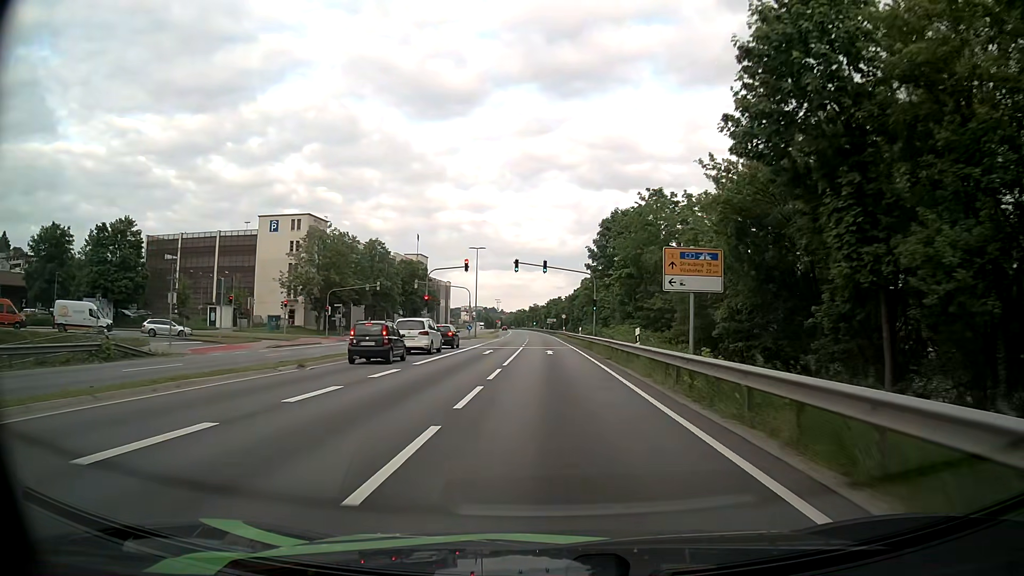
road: primary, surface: asphalt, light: Day
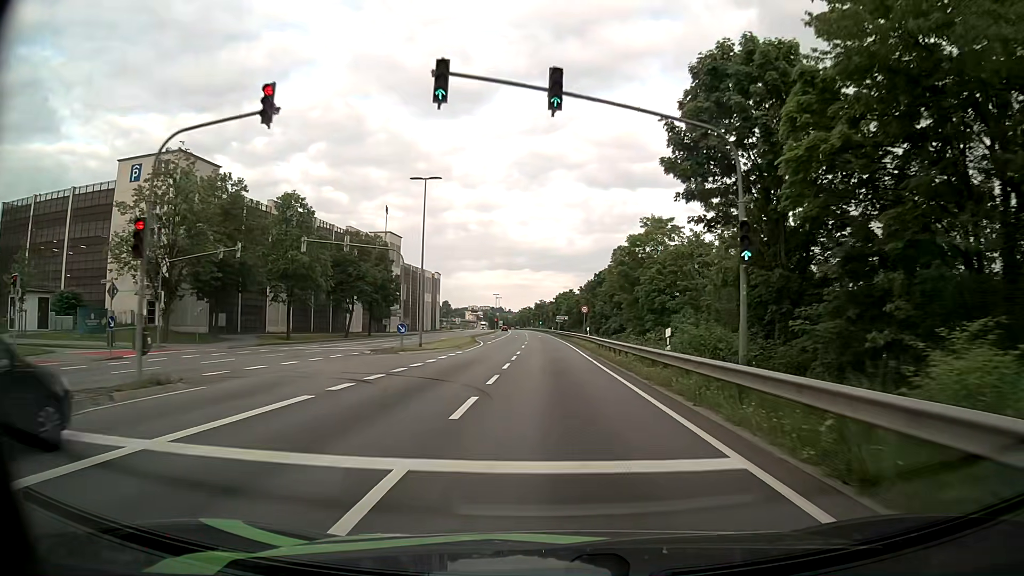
(-0.3, +36.7) m; -1°
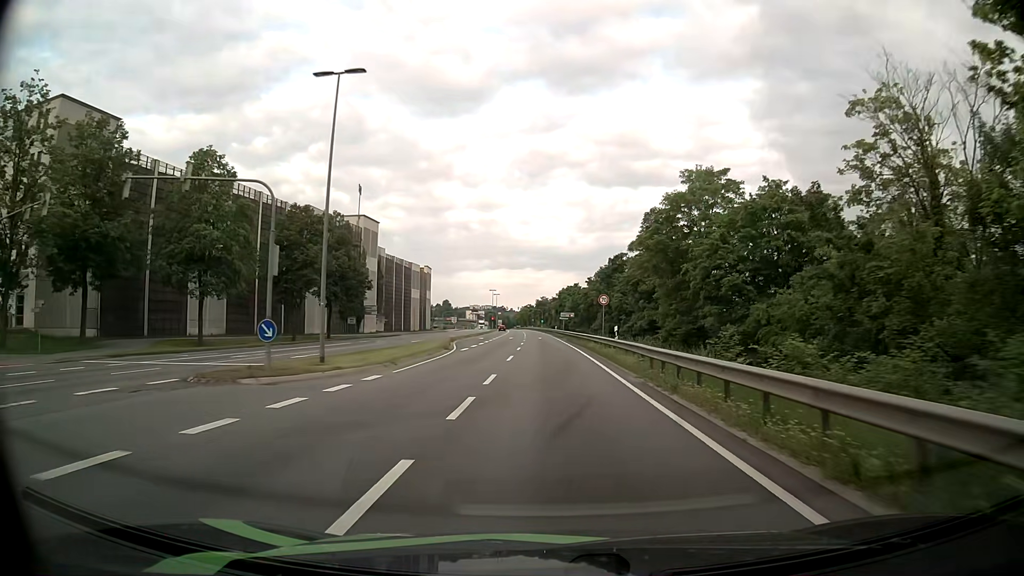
(0.0, +18.1) m; 0°
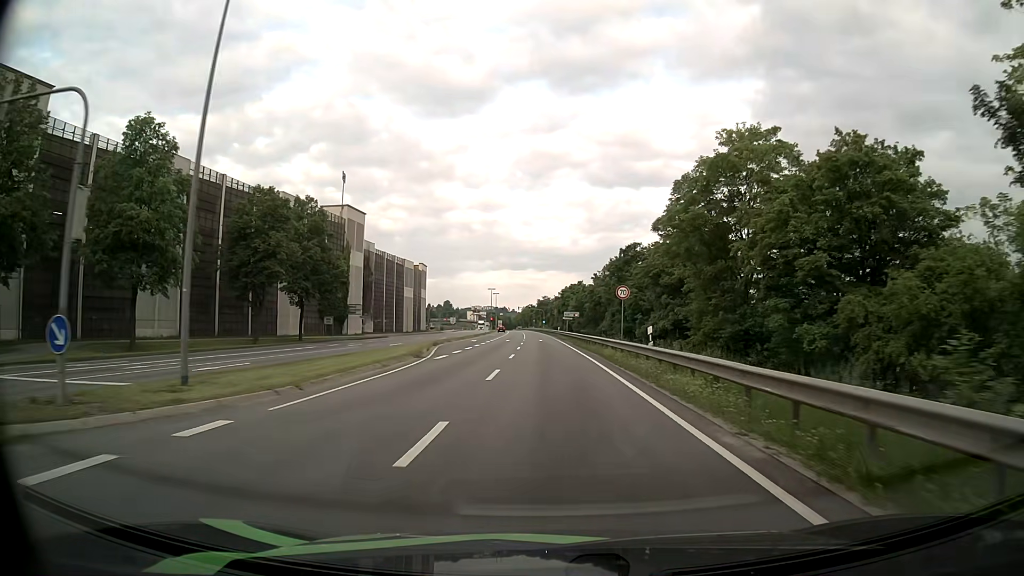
(0.0, +9.2) m; 0°
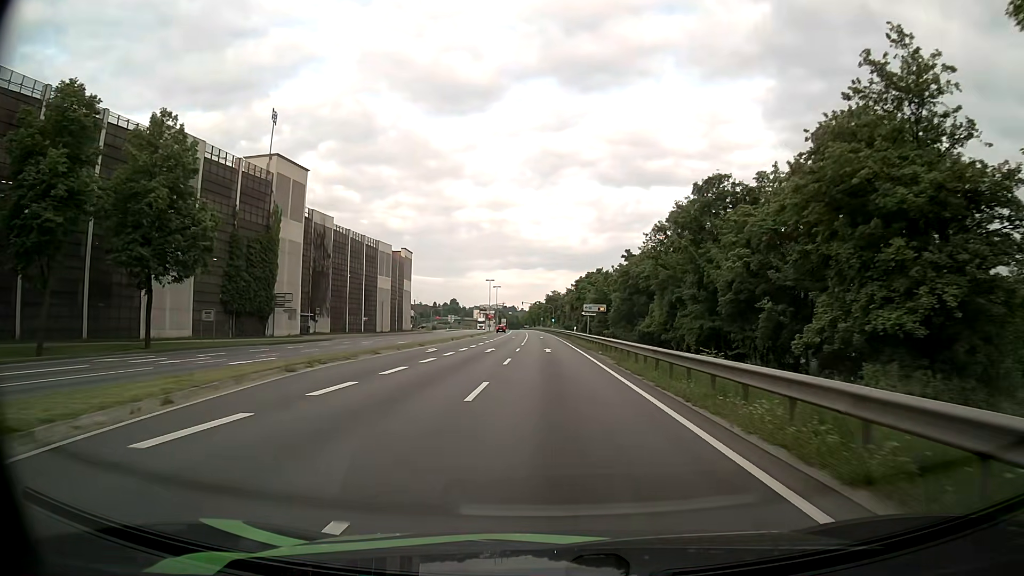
(-0.2, +27.9) m; -1°
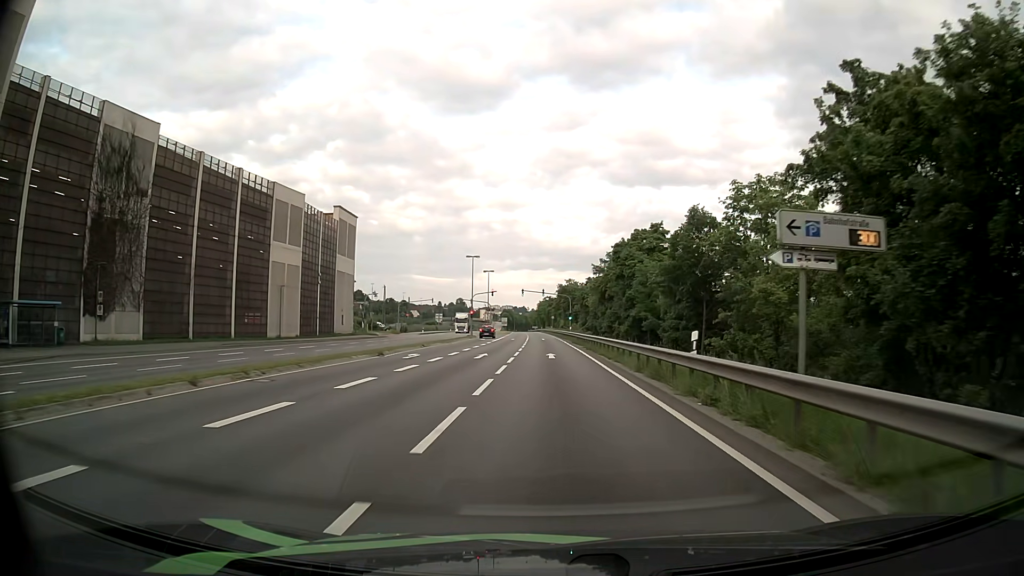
(-0.1, +46.5) m; 0°
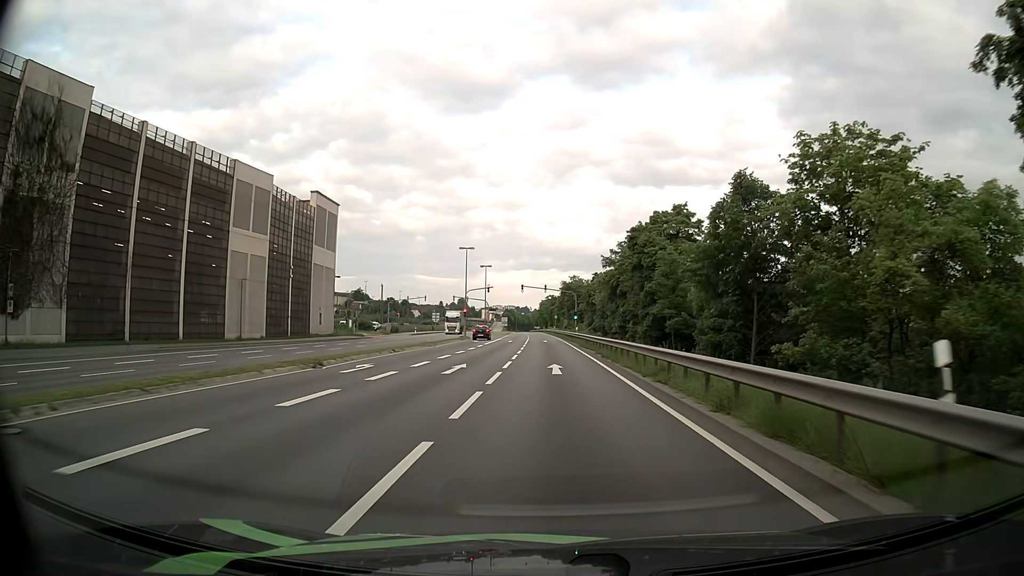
(-0.1, +9.3) m; -1°
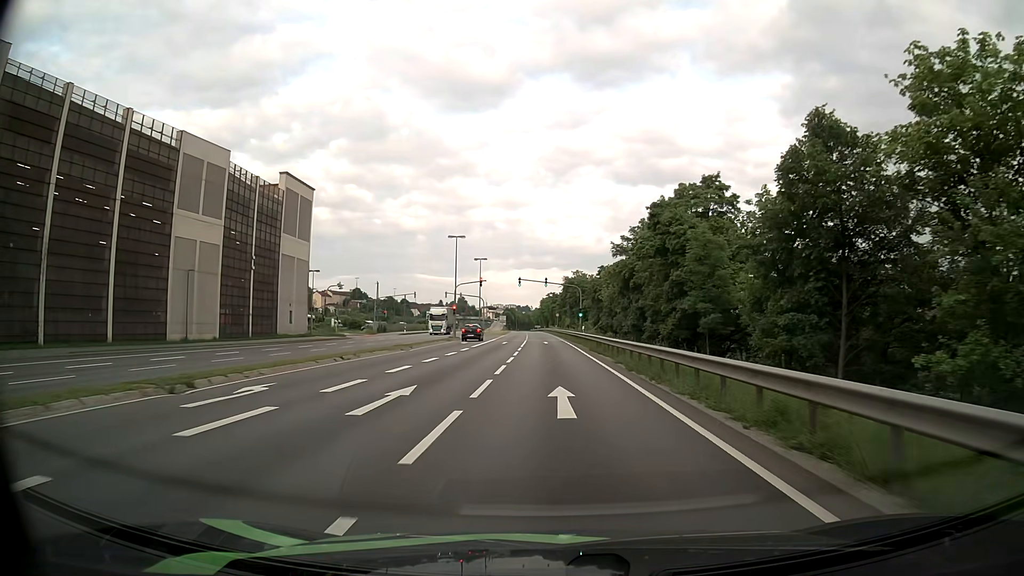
(0.0, +9.3) m; 0°
(0, +10) (0, +20) (0, +30) (0, +40) (0, +50) (0, +60) (-1, +70) (-1, +80) (-1, +90) (-2, +100) m
